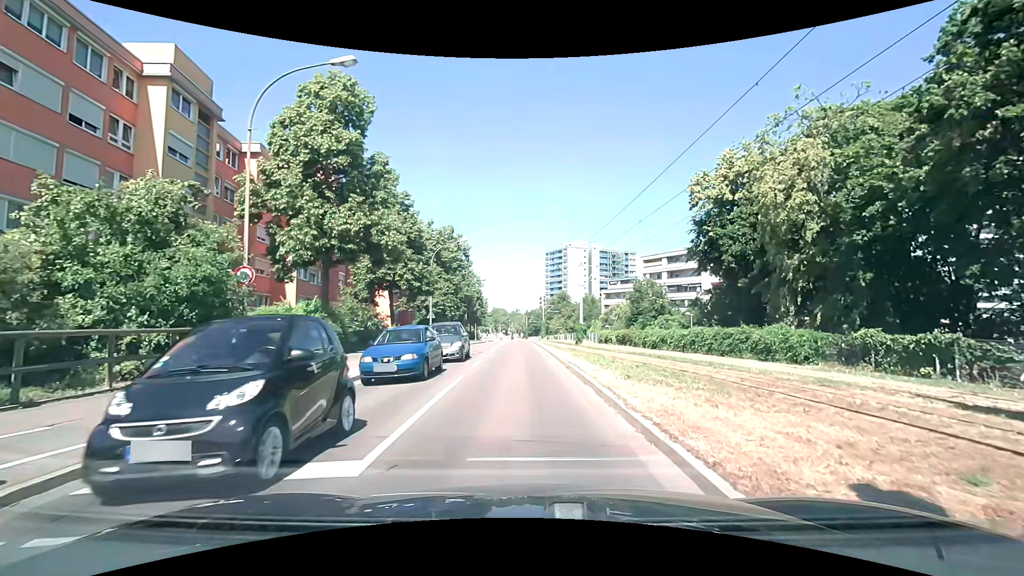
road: tertiary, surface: asphalt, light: Day
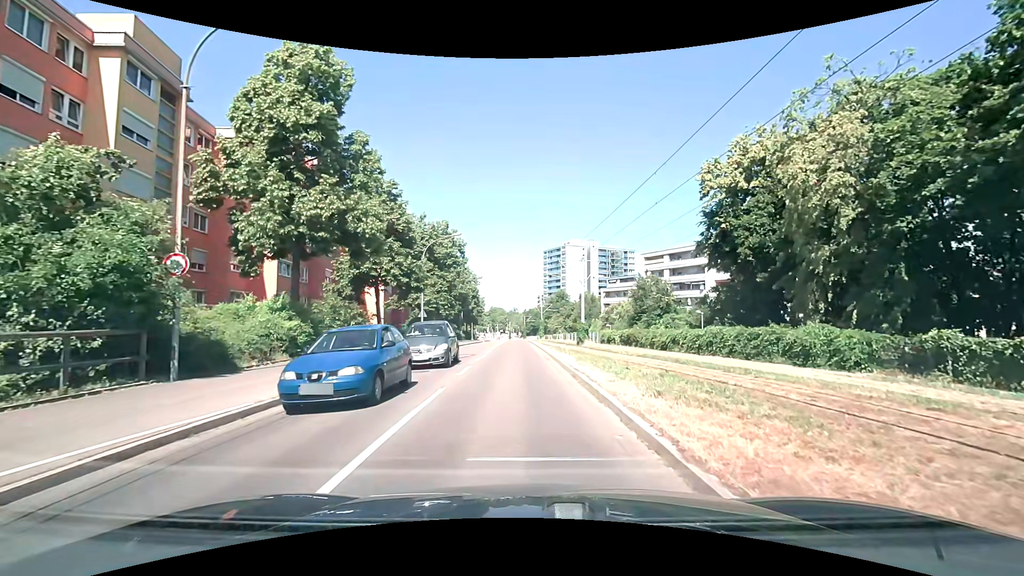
(0.0, +3.0) m; 0°
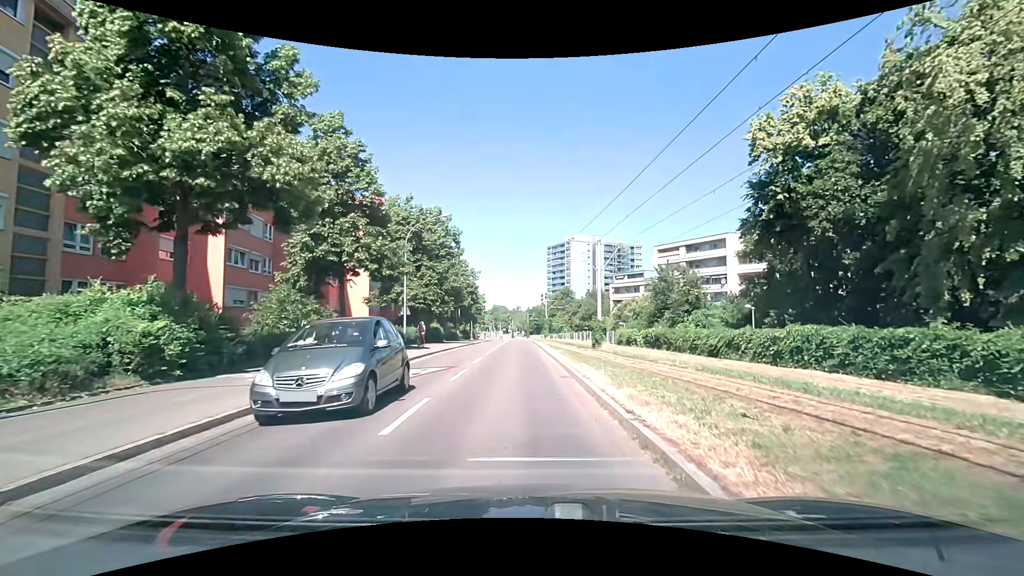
(0.0, +7.7) m; -1°
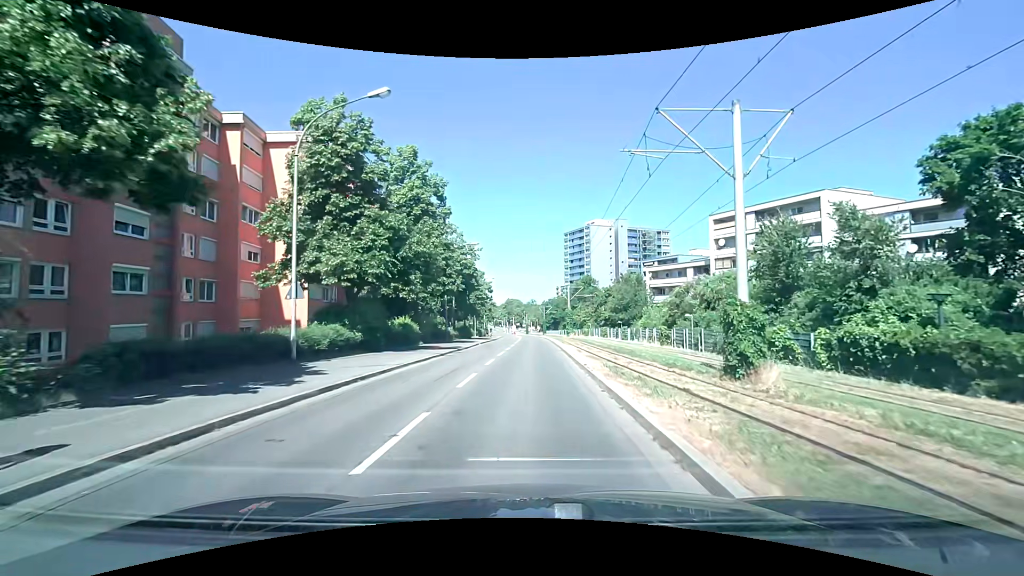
(0.0, +20.1) m; 0°
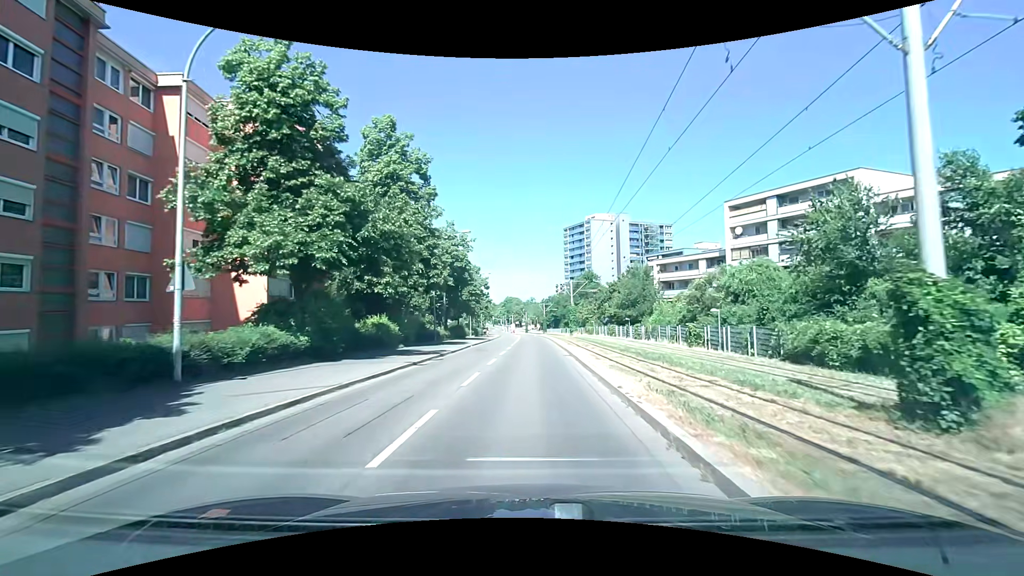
(0.0, +5.9) m; 0°
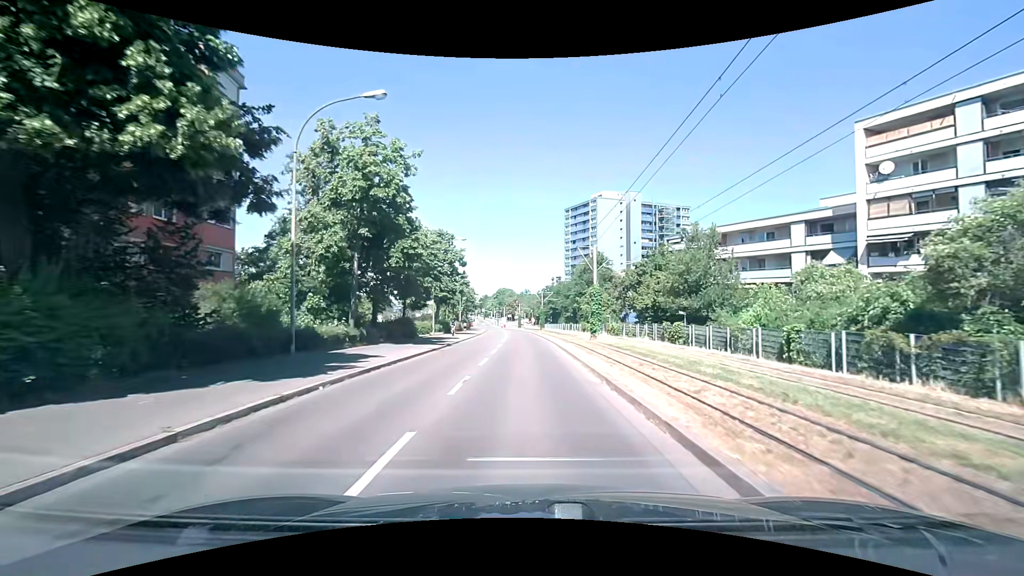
(+0.1, +25.7) m; +1°
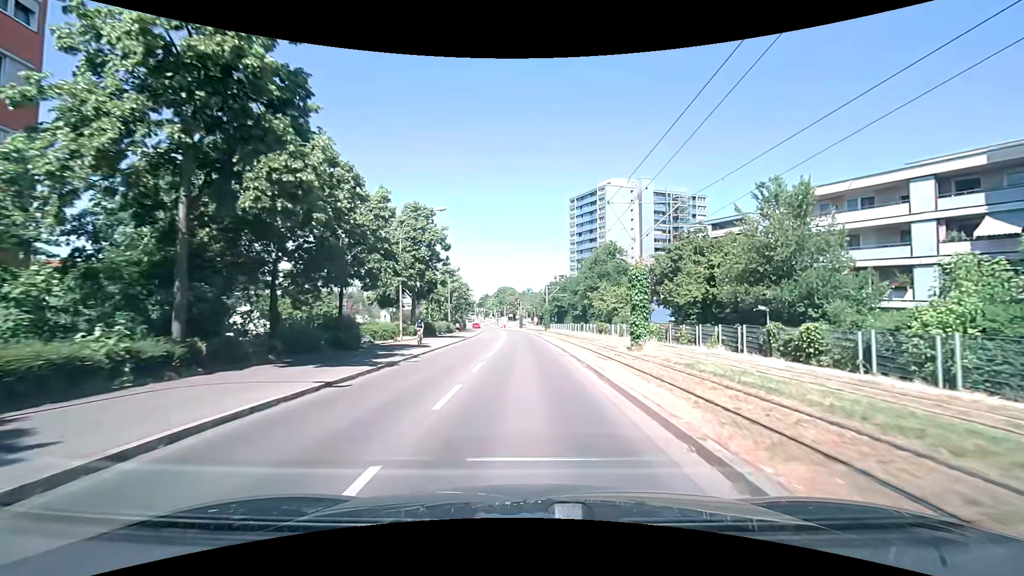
(0.0, +13.6) m; 0°
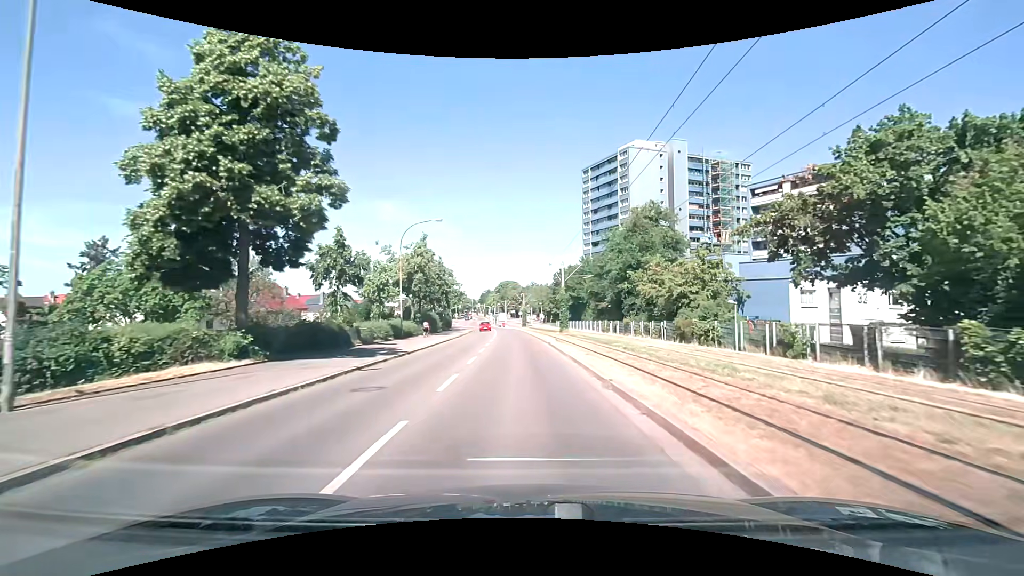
(-0.1, +28.0) m; -1°
